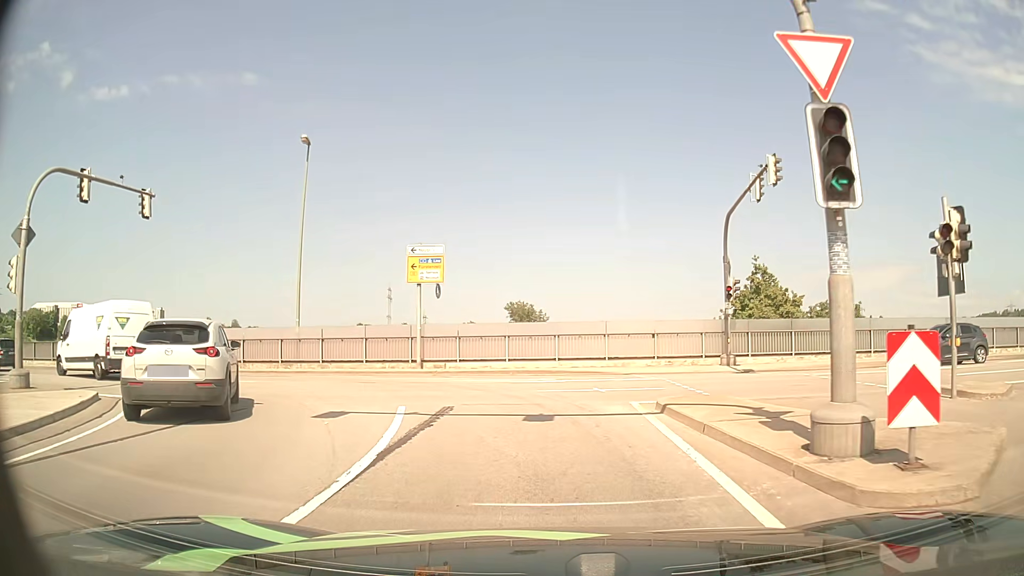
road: primary_link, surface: asphalt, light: Day
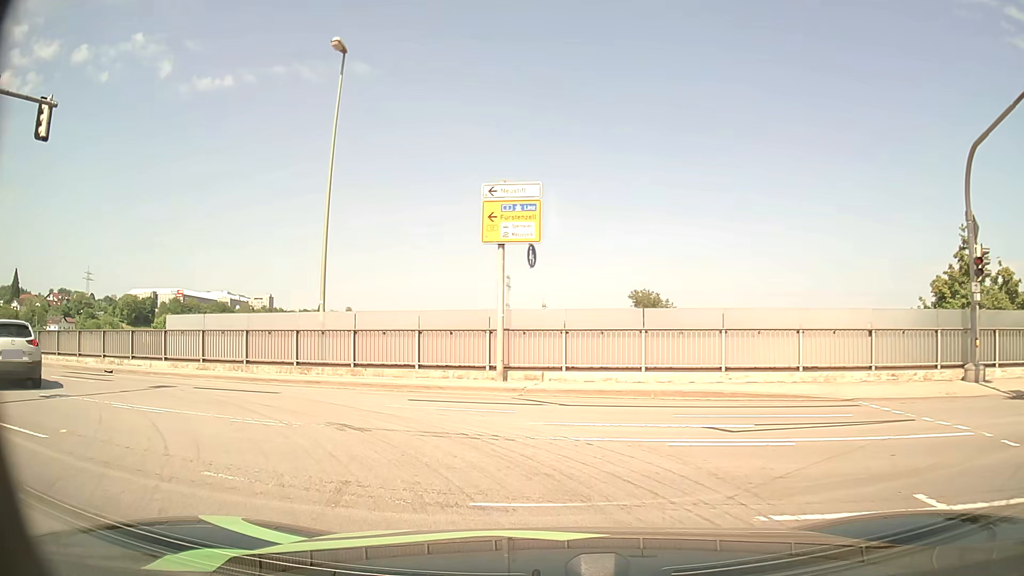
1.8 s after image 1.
(-0.6, +10.3) m; -9°
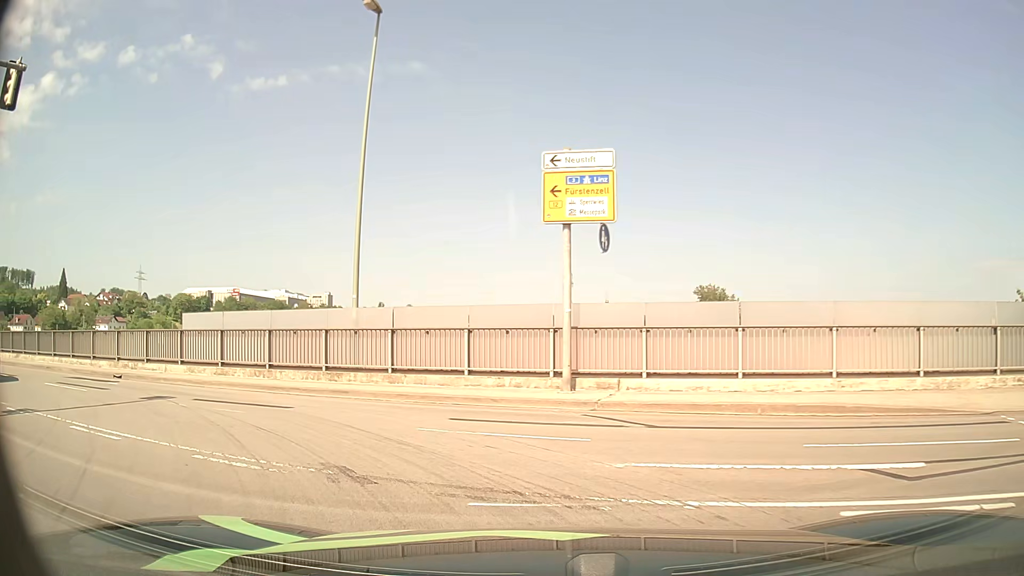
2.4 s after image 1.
(-0.1, +3.0) m; -5°
